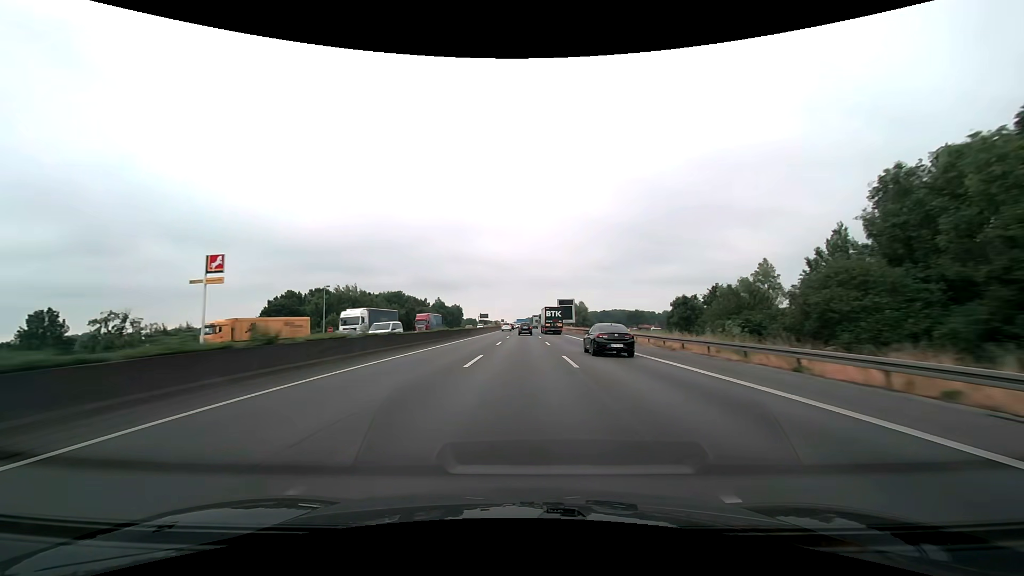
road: motorway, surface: asphalt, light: Day
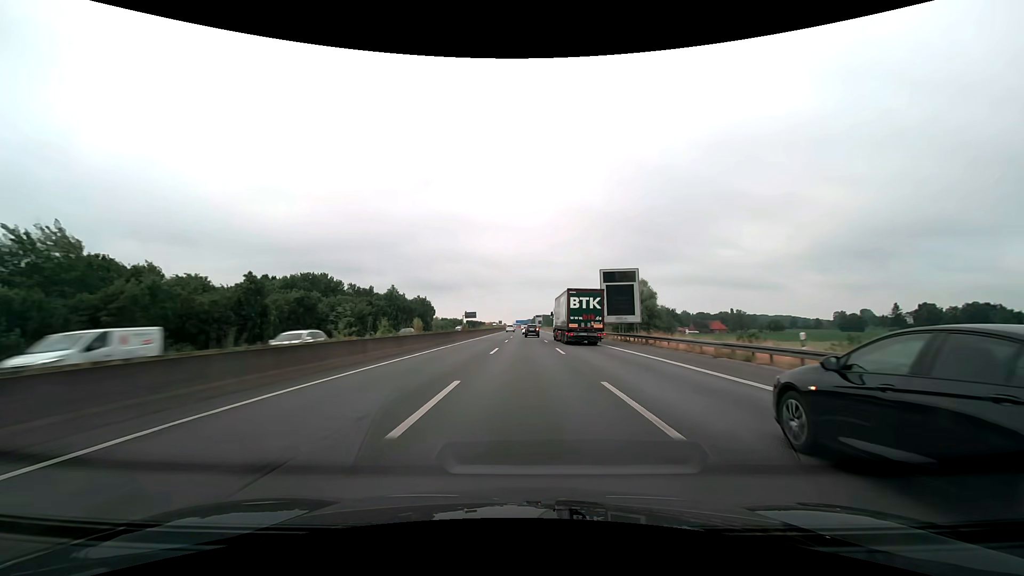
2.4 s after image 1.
(-0.1, +82.0) m; 0°
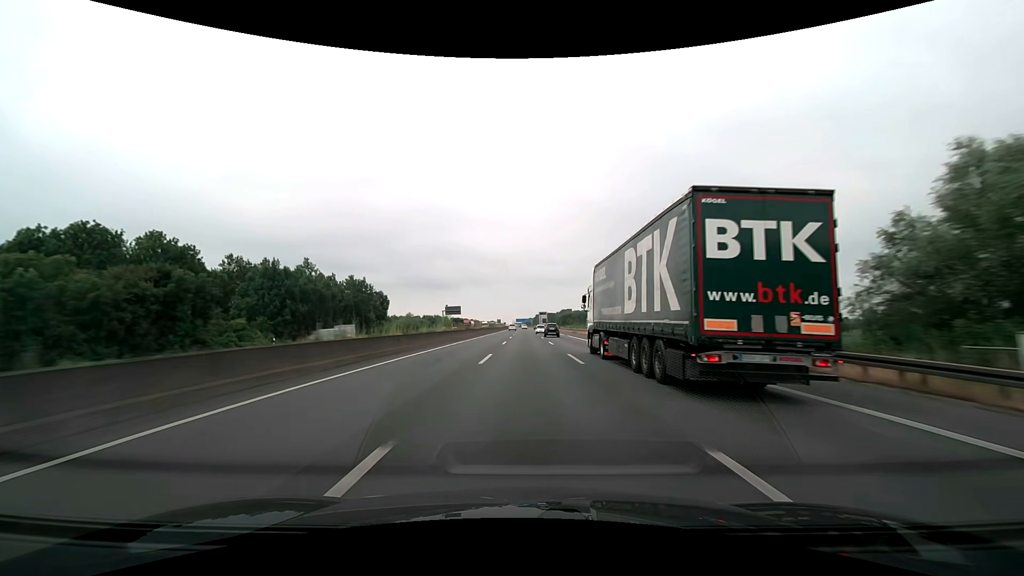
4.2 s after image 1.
(0.0, +60.8) m; 0°
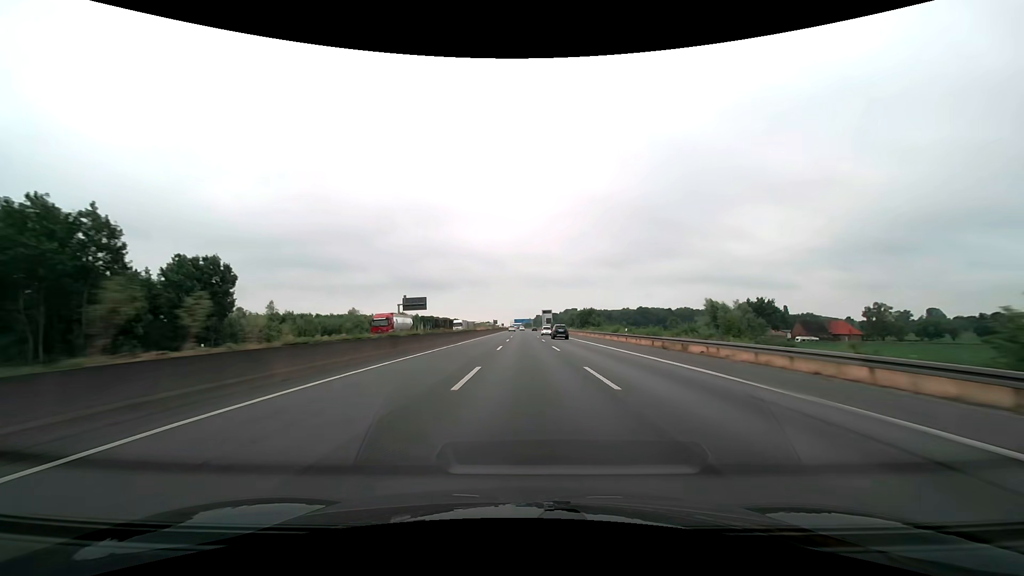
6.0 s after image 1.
(-0.1, +60.6) m; 0°
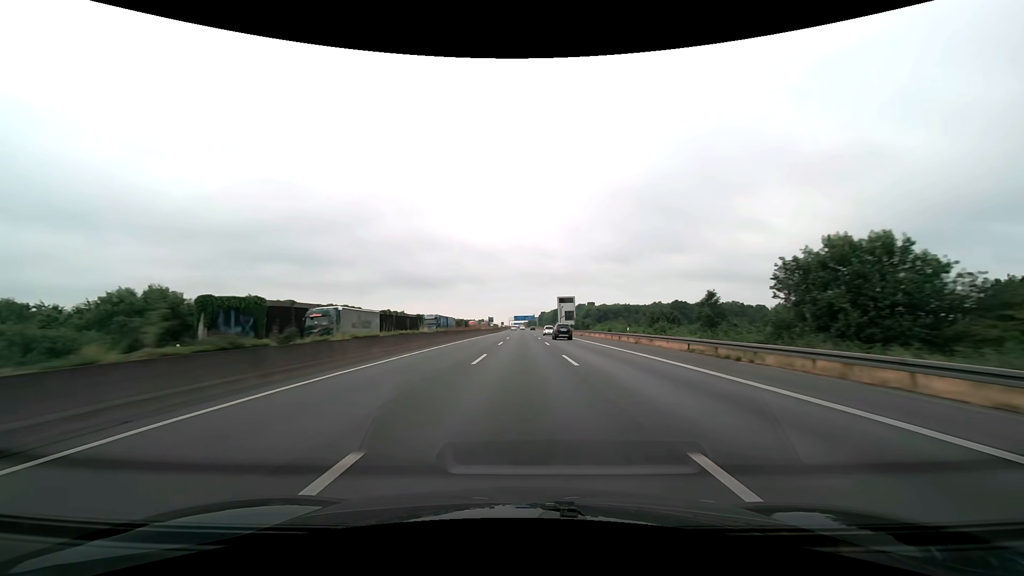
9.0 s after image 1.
(-0.1, +102.0) m; 0°
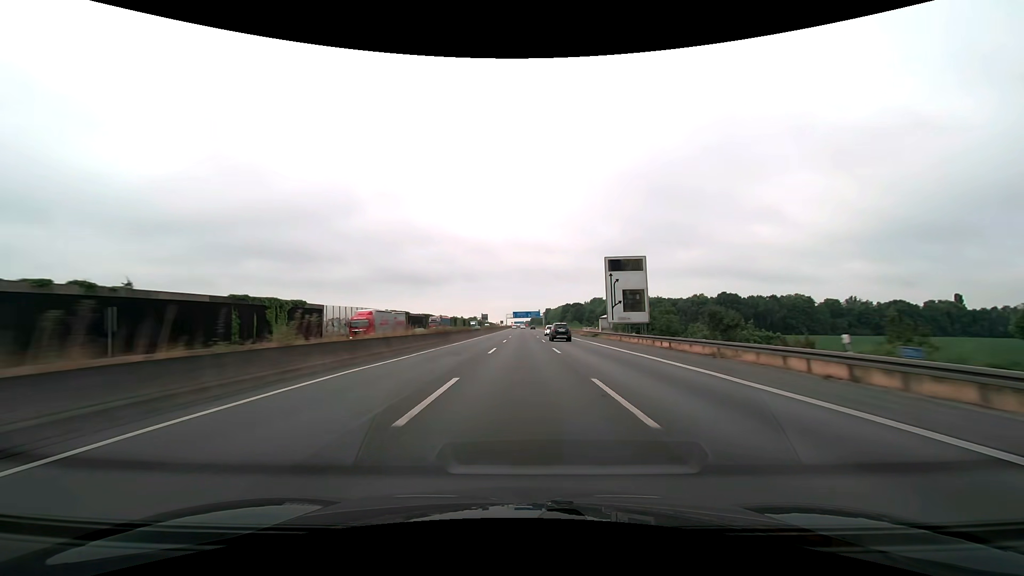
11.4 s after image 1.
(-0.2, +82.2) m; 0°
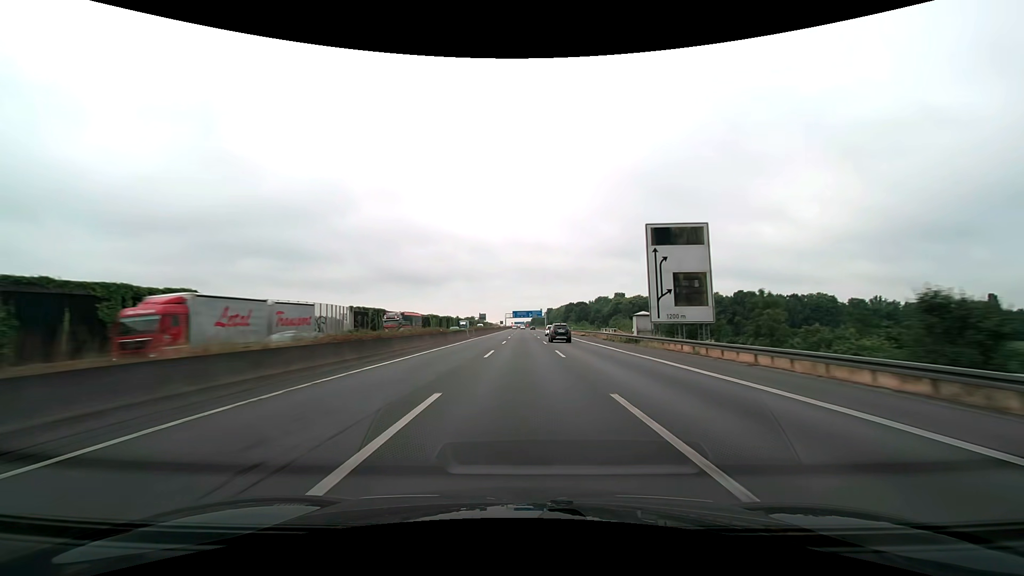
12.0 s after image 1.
(0.0, +20.6) m; 0°
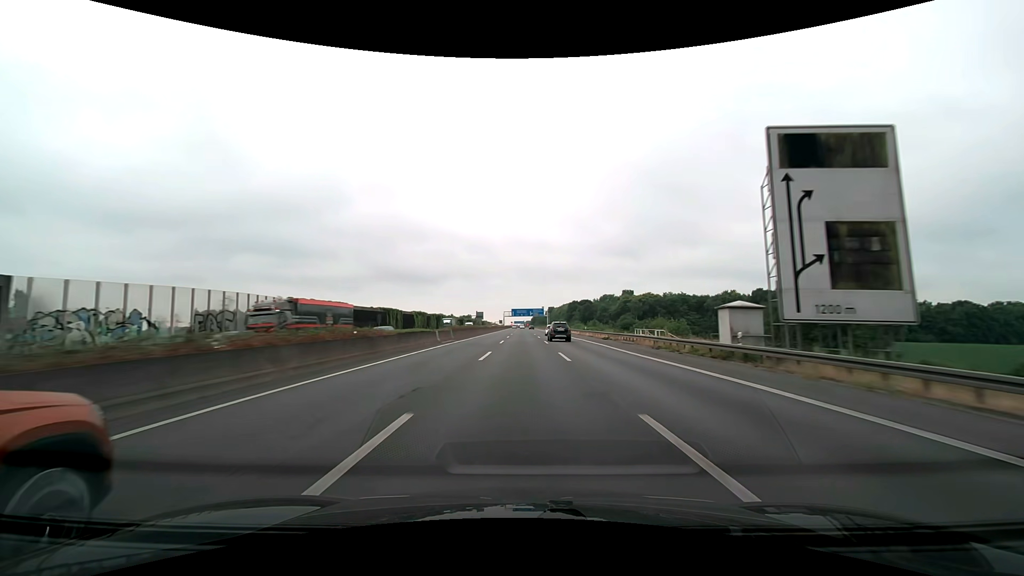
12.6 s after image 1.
(0.0, +20.6) m; 0°
(0, +10) (0, +20) (0, +30) (0, +40) (0, +50) (0, +60) (0, +70) (0, +80) (0, +90) (0, +100) m
